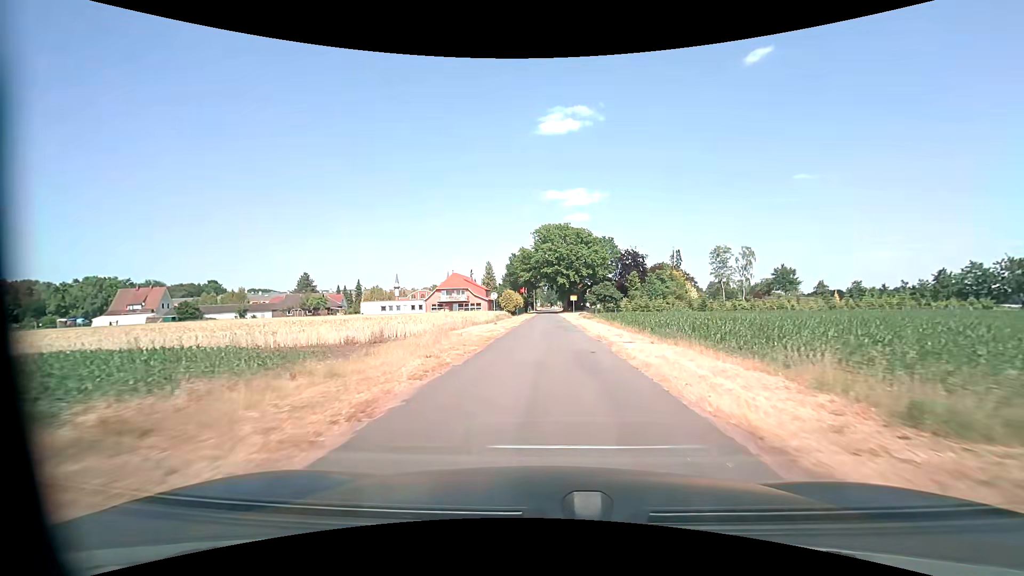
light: Day
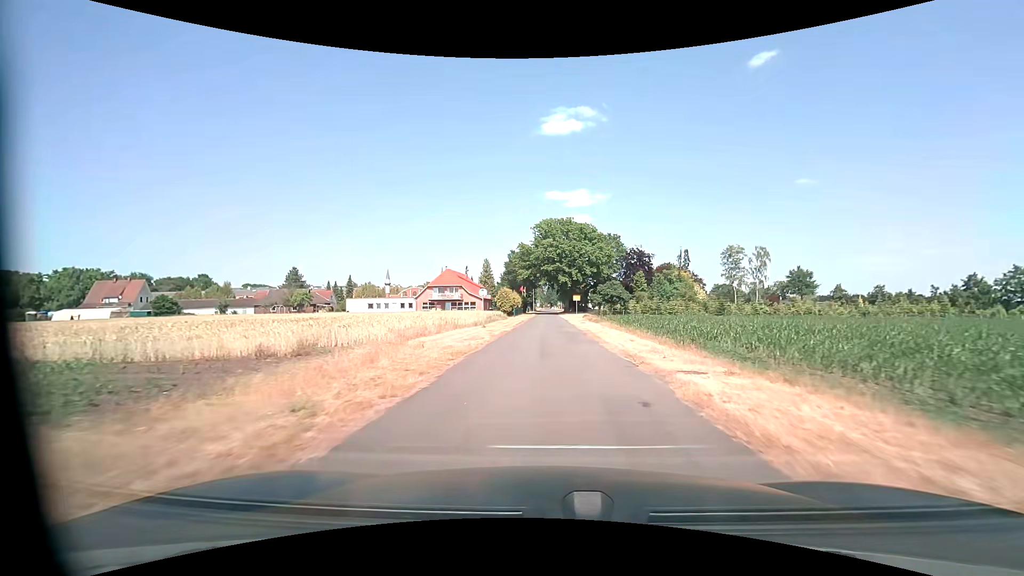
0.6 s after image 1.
(0.0, +7.7) m; 0°
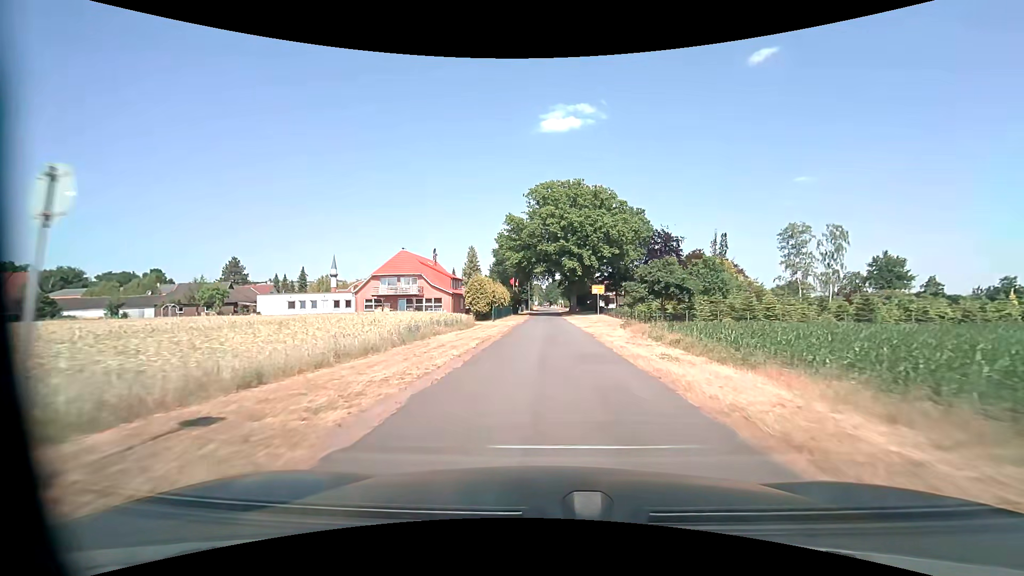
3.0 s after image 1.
(+0.2, +30.6) m; 0°
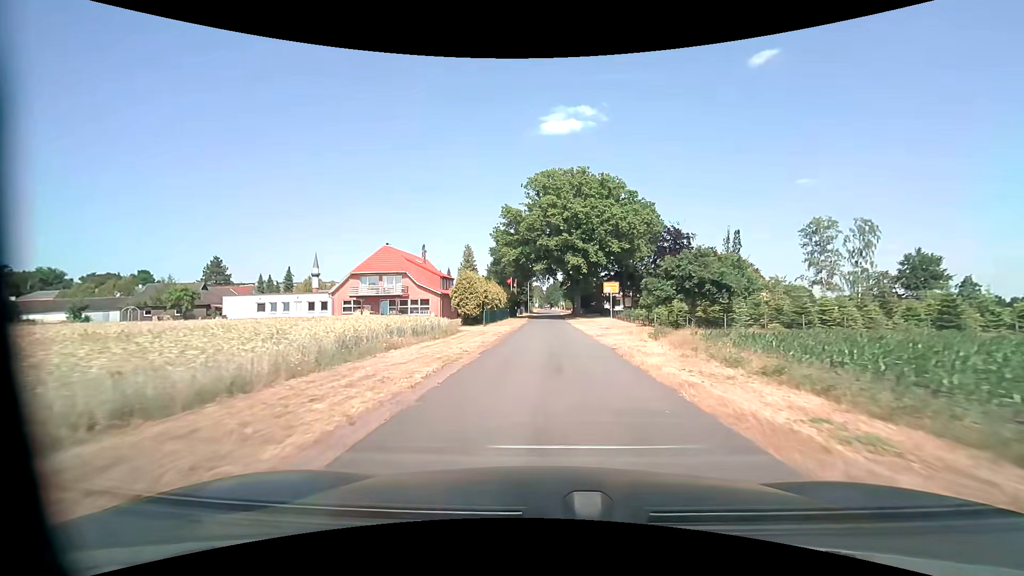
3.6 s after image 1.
(0.0, +7.6) m; 0°
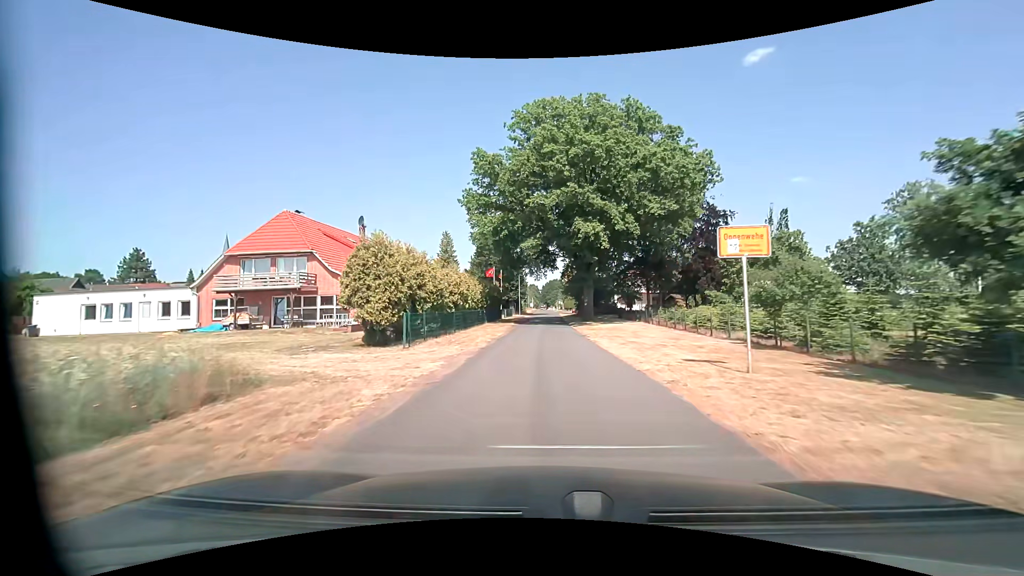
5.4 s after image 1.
(0.0, +22.6) m; 0°
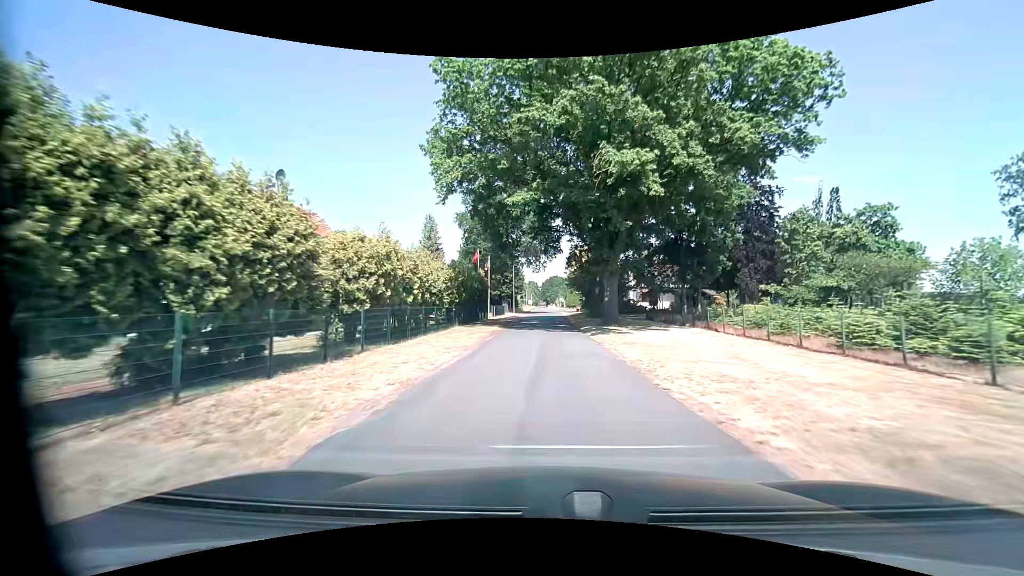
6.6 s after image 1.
(0.0, +15.0) m; 0°
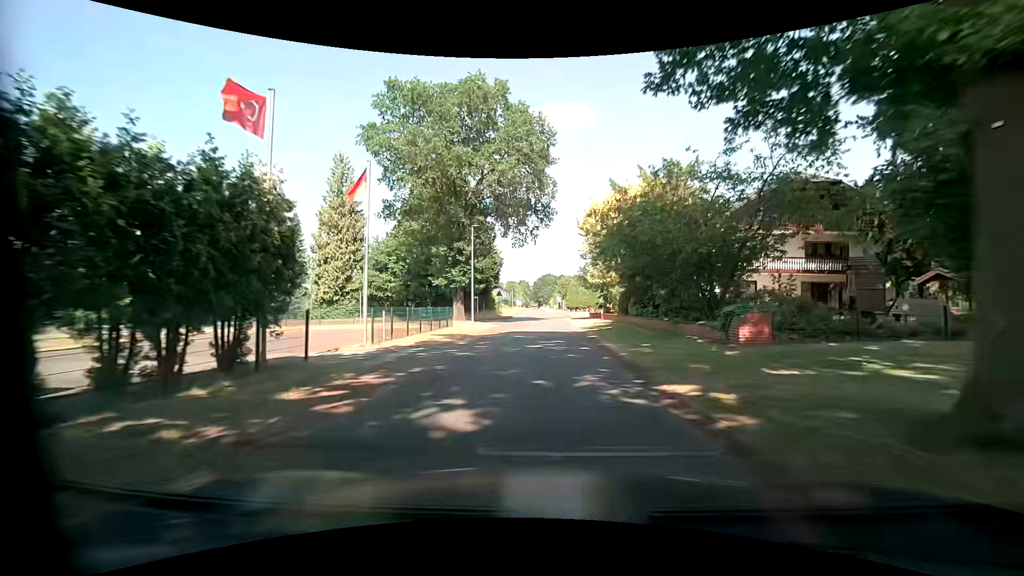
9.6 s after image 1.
(+0.1, +36.0) m; +1°
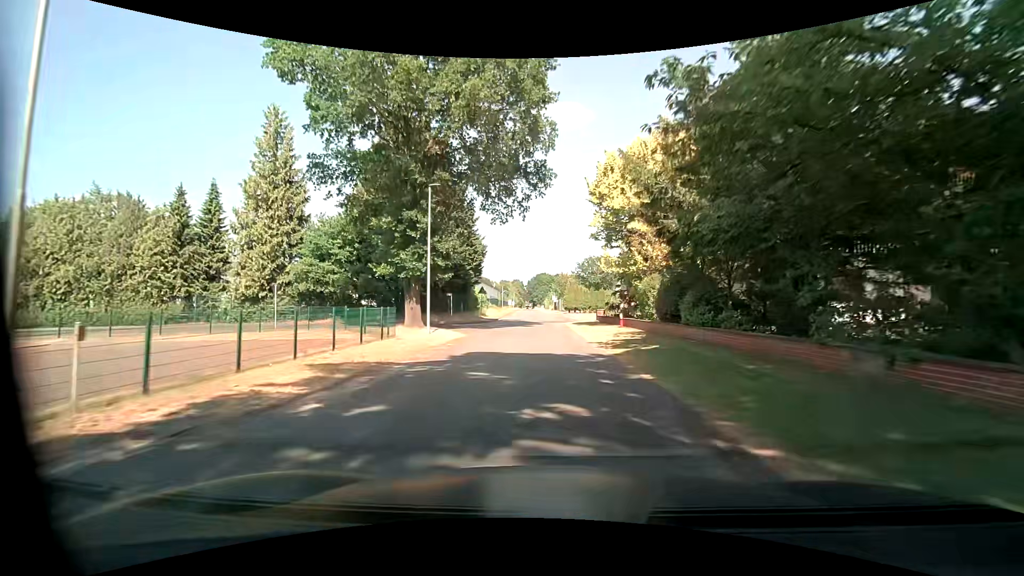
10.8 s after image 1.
(+0.1, +11.9) m; +1°
(0, +10) (0, +20) (-2, +30) (-10, +34) (-20, +34) (-30, +32) (-40, +30) (-50, +28) (-59, +26) (-69, +24) m
